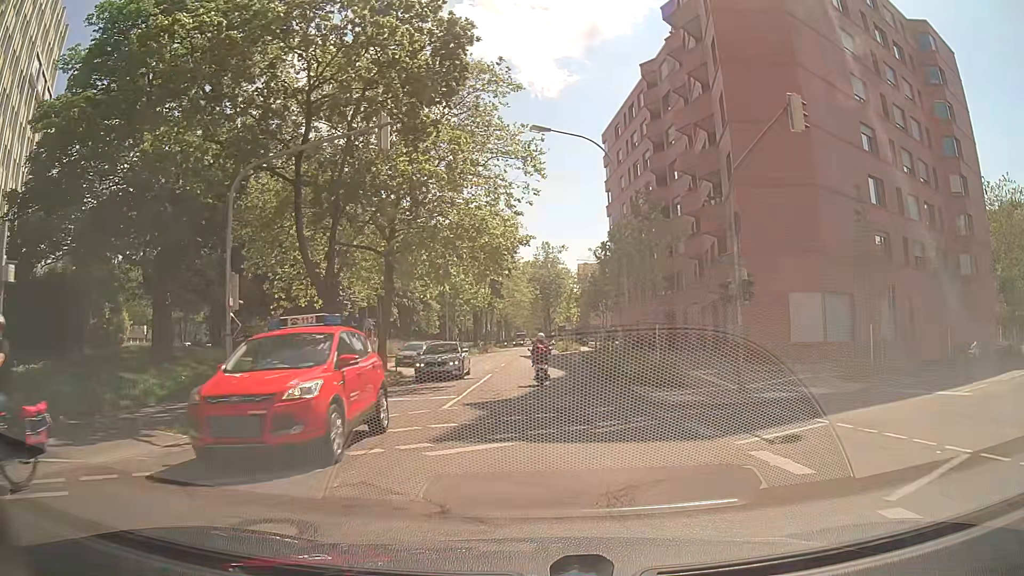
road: secondary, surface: asphalt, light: Day
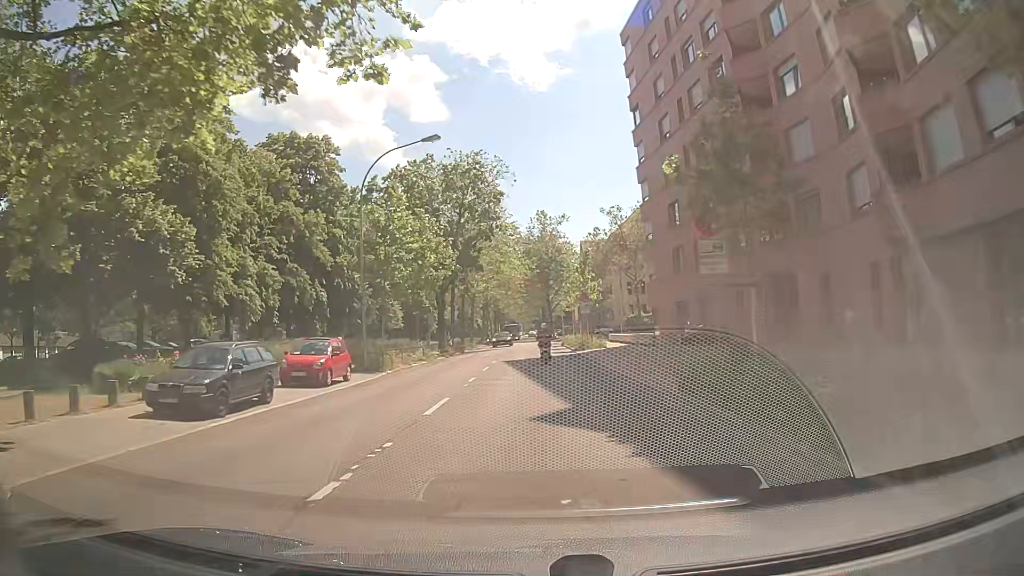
(-0.1, +26.4) m; +1°
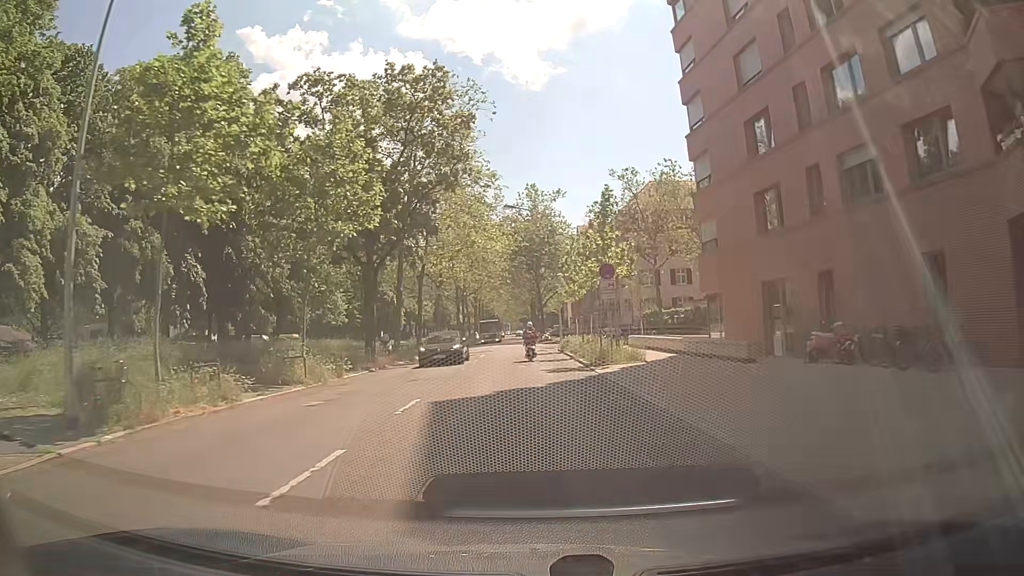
(-0.4, +18.9) m; +2°
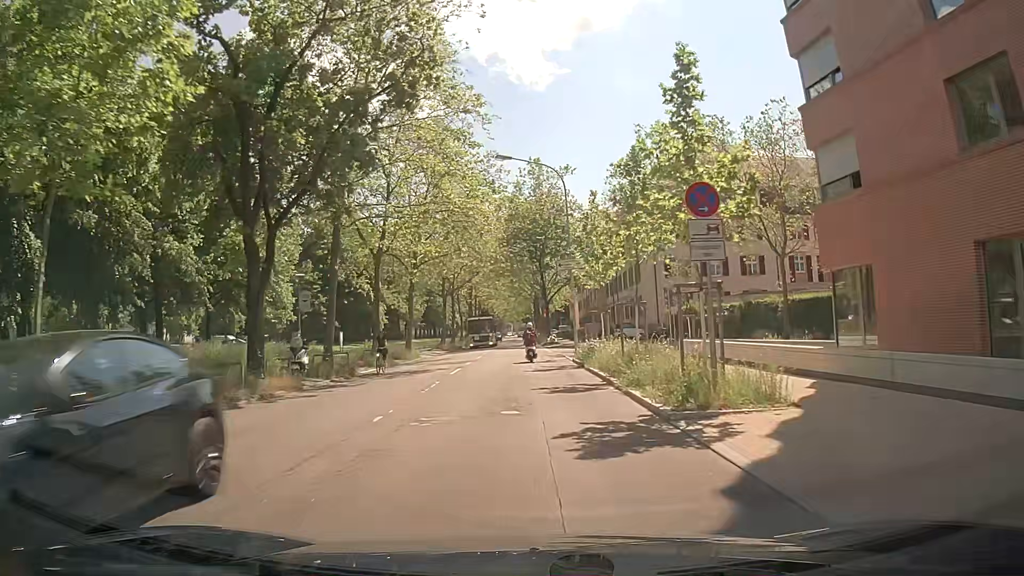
(-0.6, +13.6) m; -3°
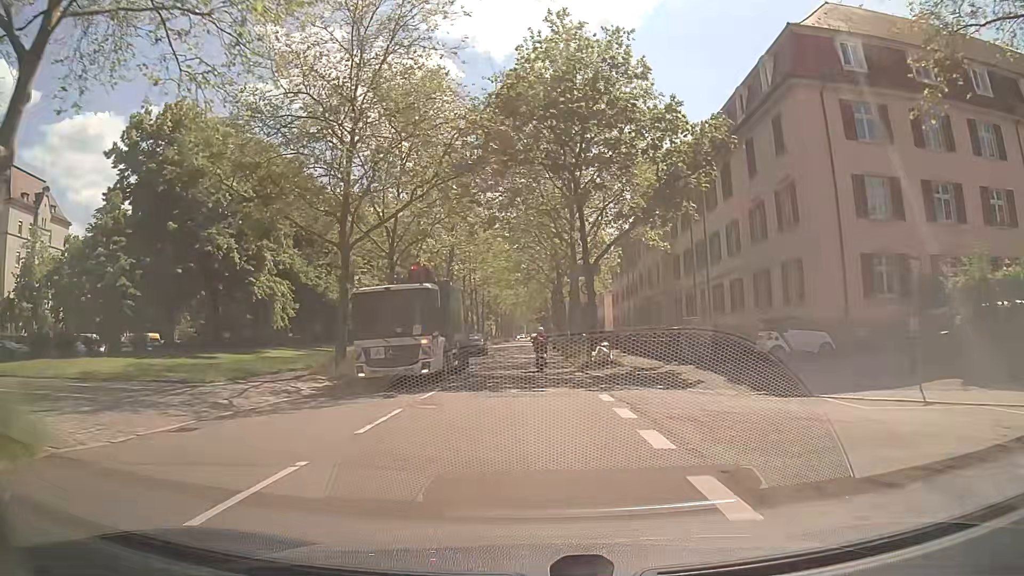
(-0.6, +35.9) m; -2°
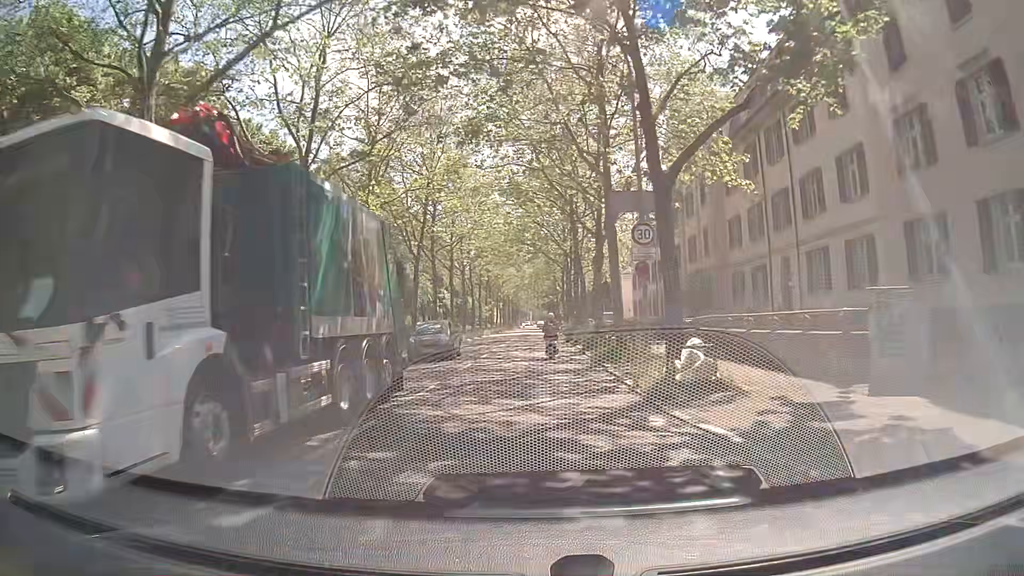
(+0.2, +14.5) m; +1°
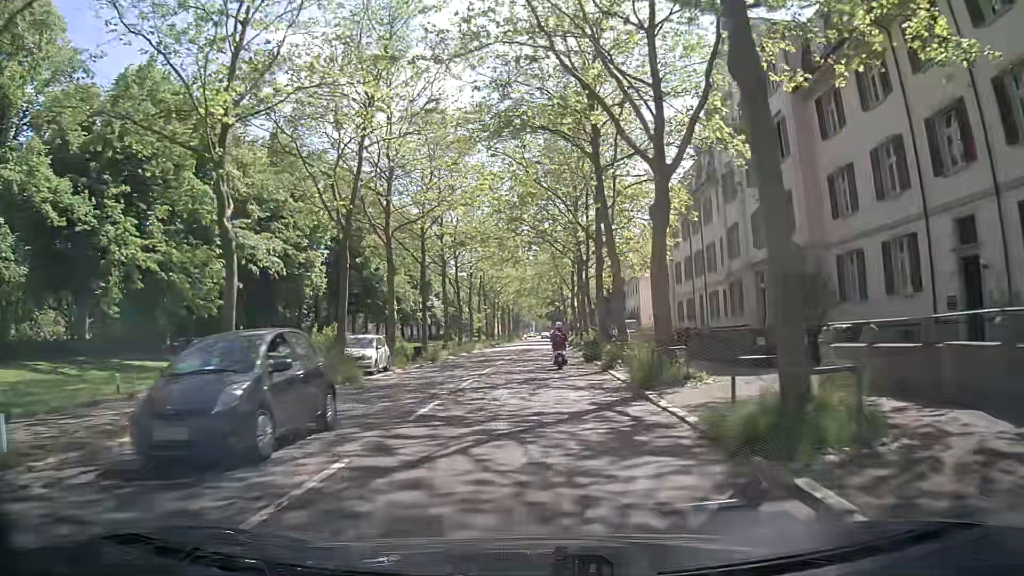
(-0.1, +14.5) m; 0°
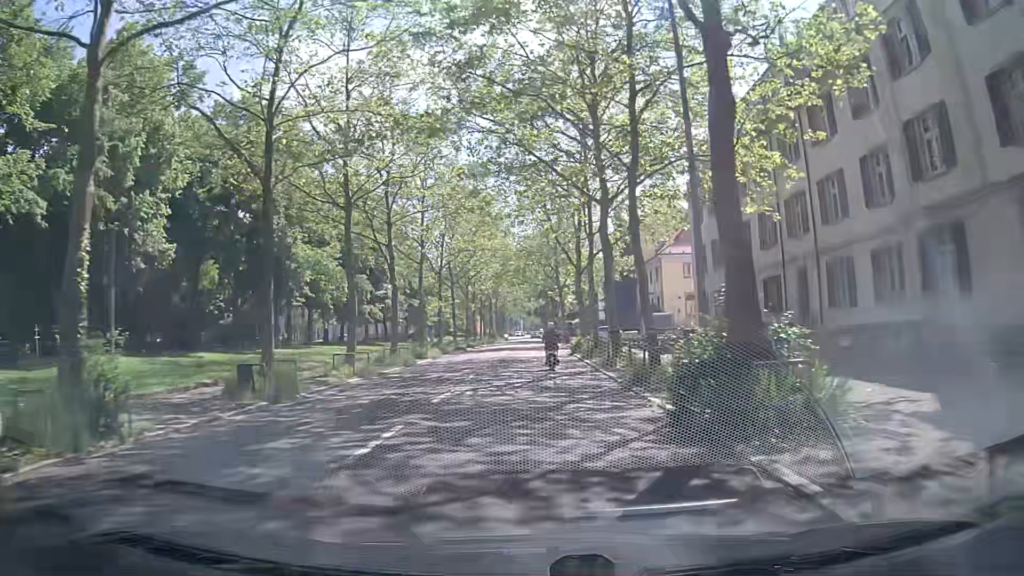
(0.0, +21.6) m; +1°
(0, +10) (0, +20) (0, +30) (0, +40) (0, +50) (0, +60) (0, +70) (0, +80) (-1, +90) (-1, +100) m
